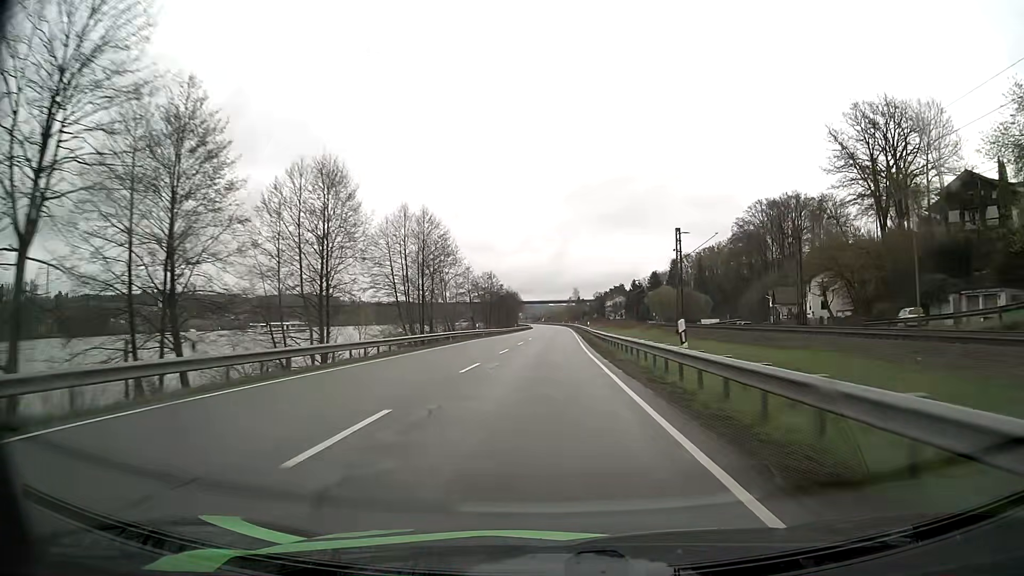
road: primary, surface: asphalt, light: Day
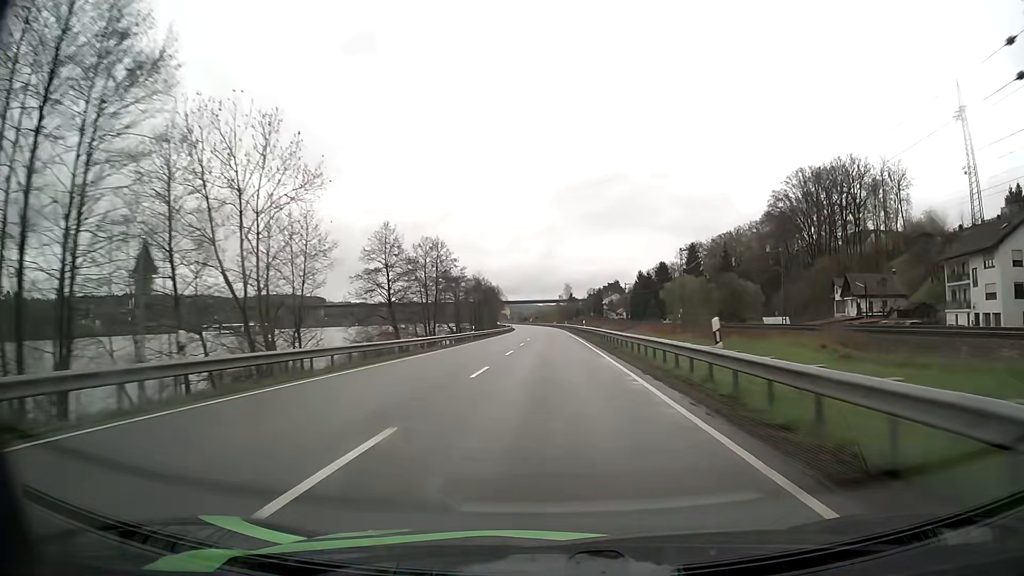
(+0.4, +49.2) m; +1°
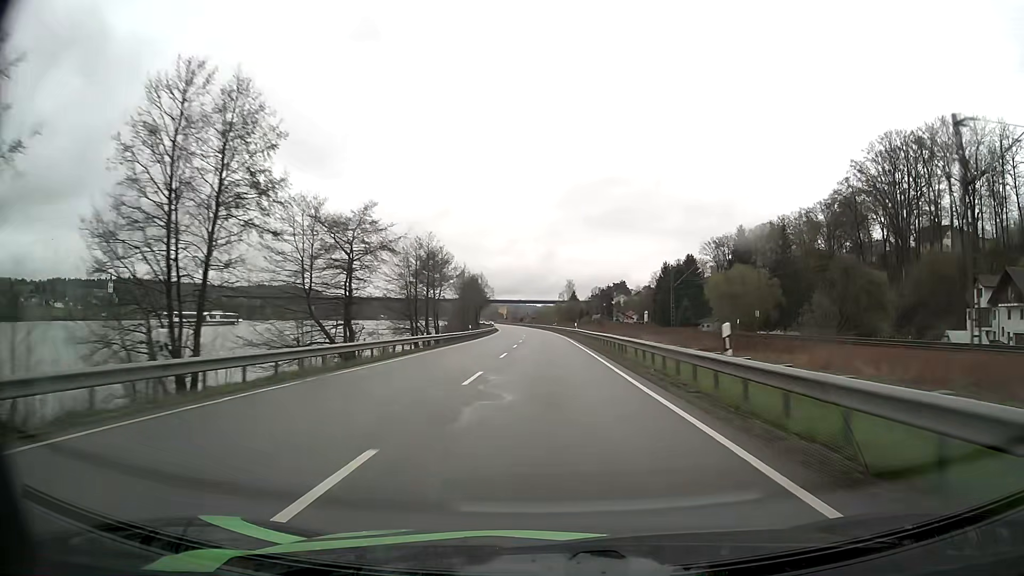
(+0.1, +49.3) m; 0°
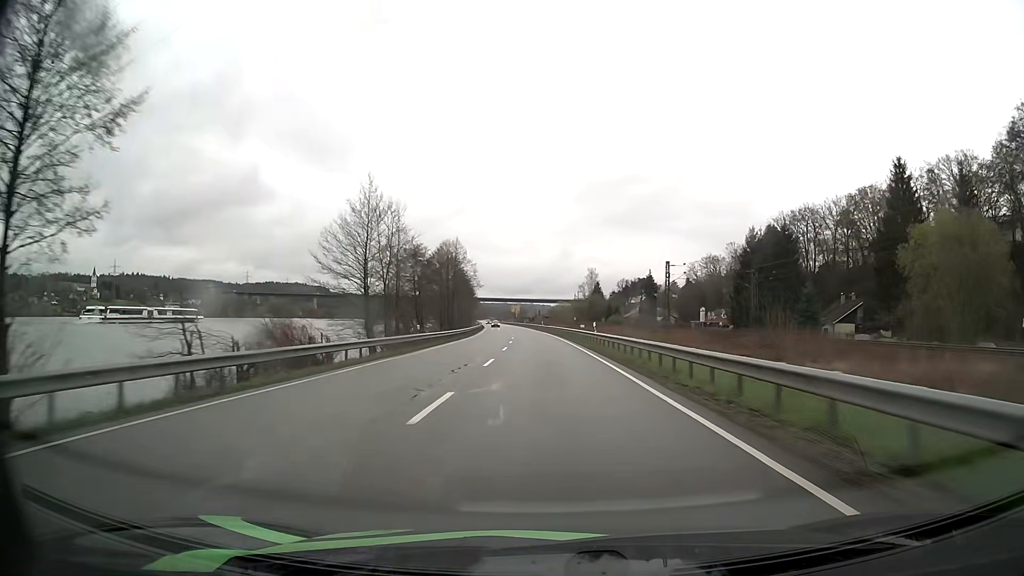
(-0.6, +65.7) m; -1°
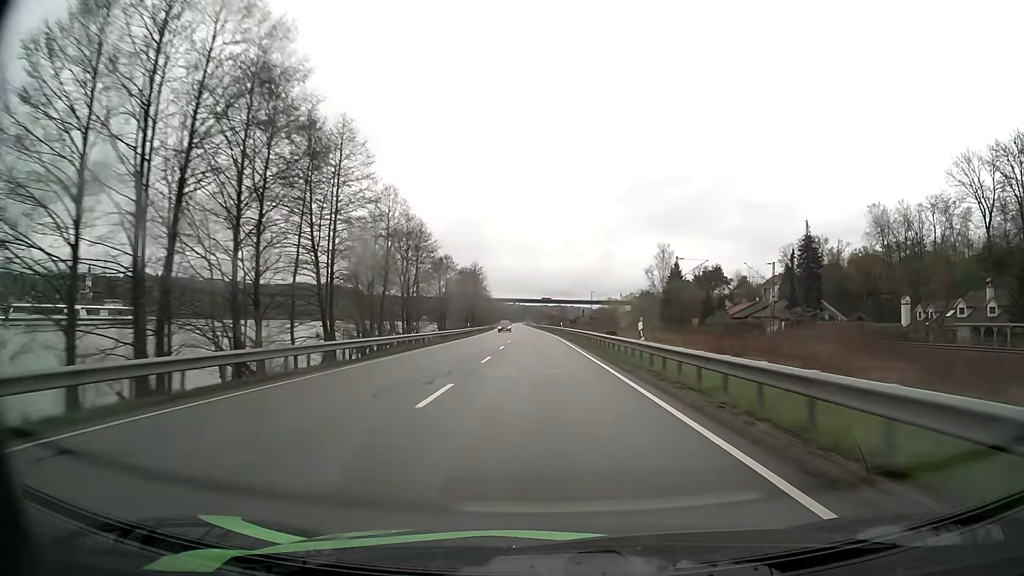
(-2.2, +82.1) m; -3°
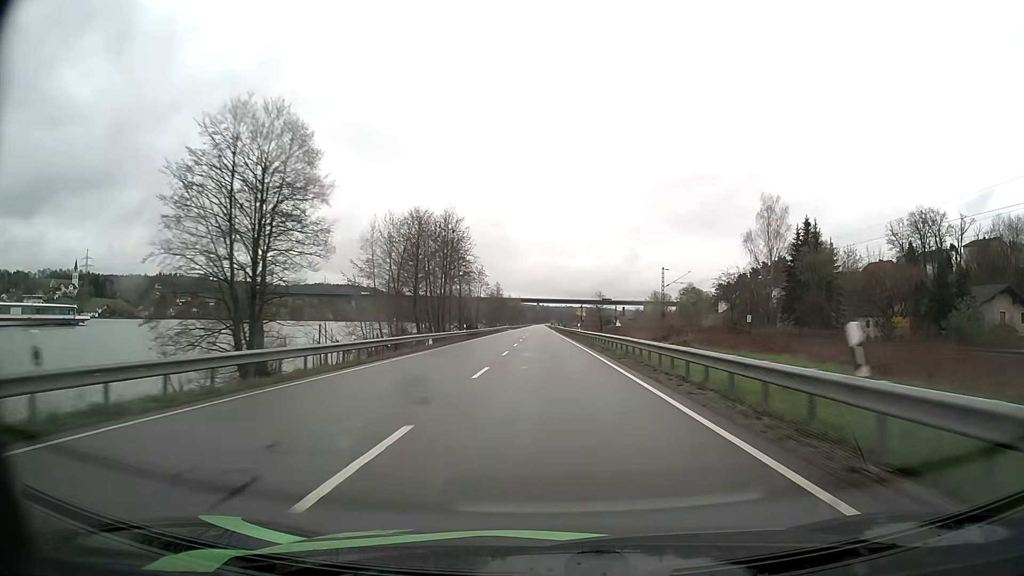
(-1.5, +65.7) m; -2°
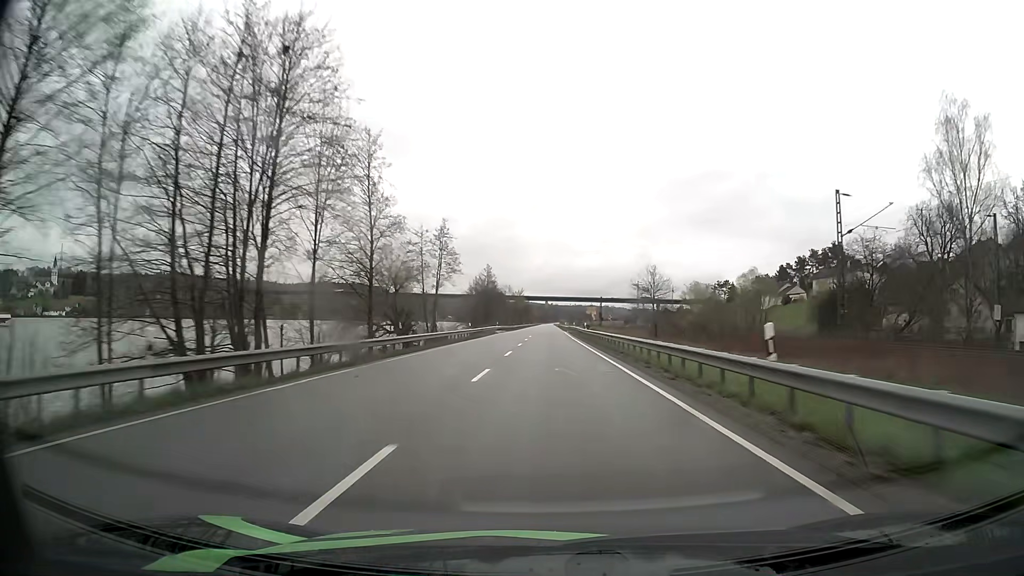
(-0.4, +49.3) m; -1°
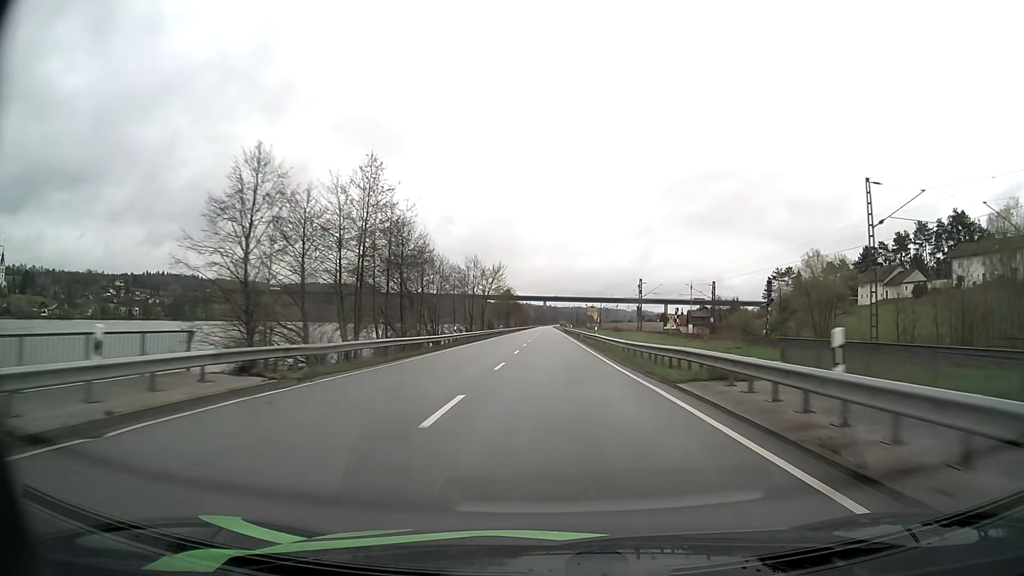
(0.0, +82.2) m; 0°
(0, +10) (0, +20) (0, +30) (0, +40) (0, +50) (0, +60) (0, +70) (0, +80) (0, +90) (0, +100) m
